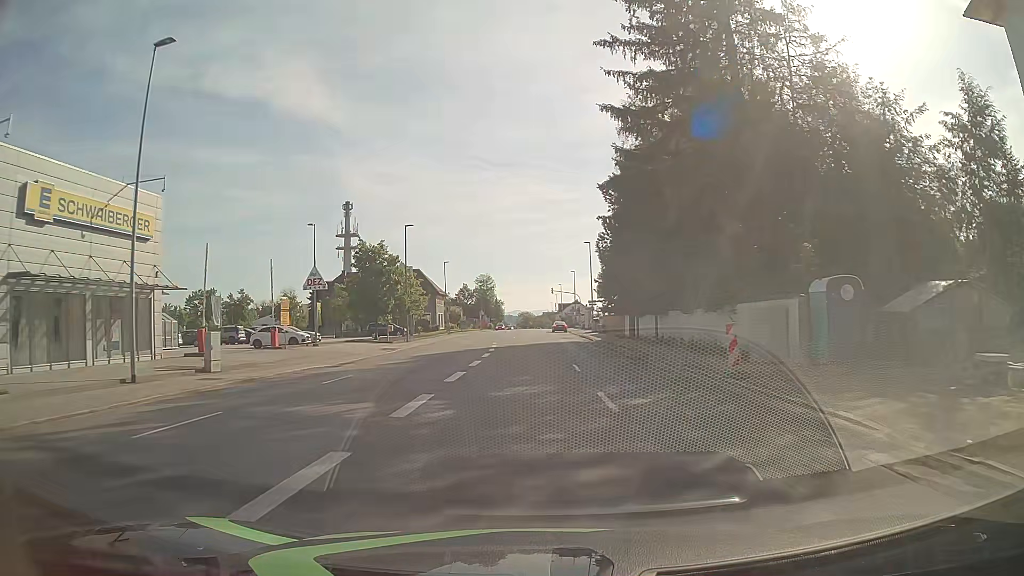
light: Day
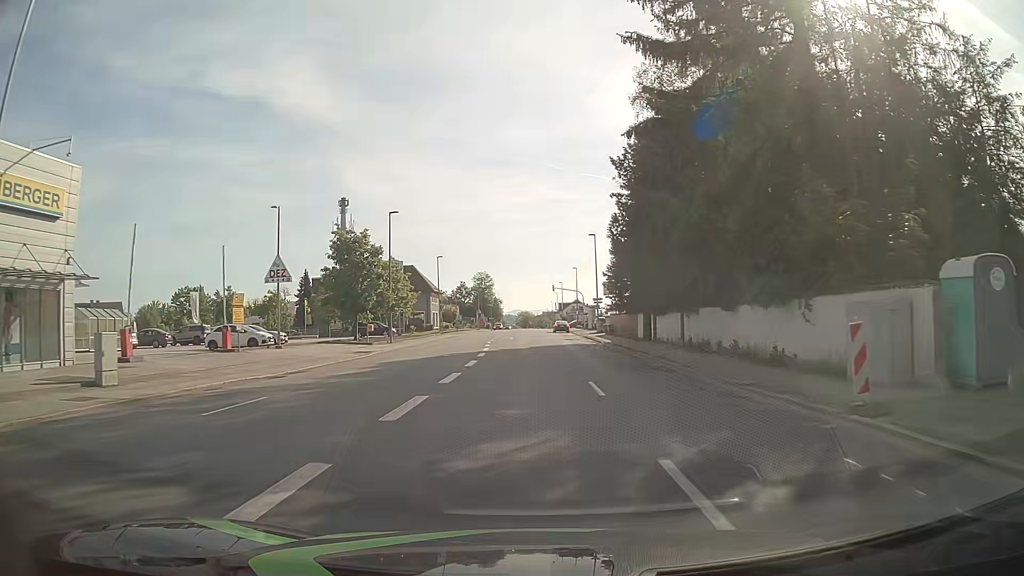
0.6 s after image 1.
(0.0, +6.6) m; 0°
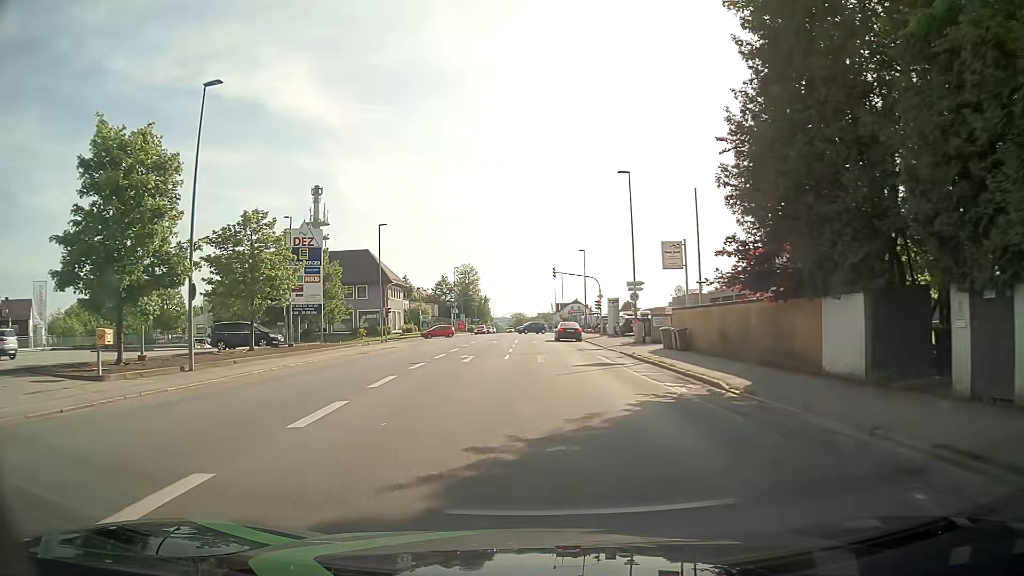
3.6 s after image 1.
(+0.4, +30.6) m; +1°
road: tertiary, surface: asphalt
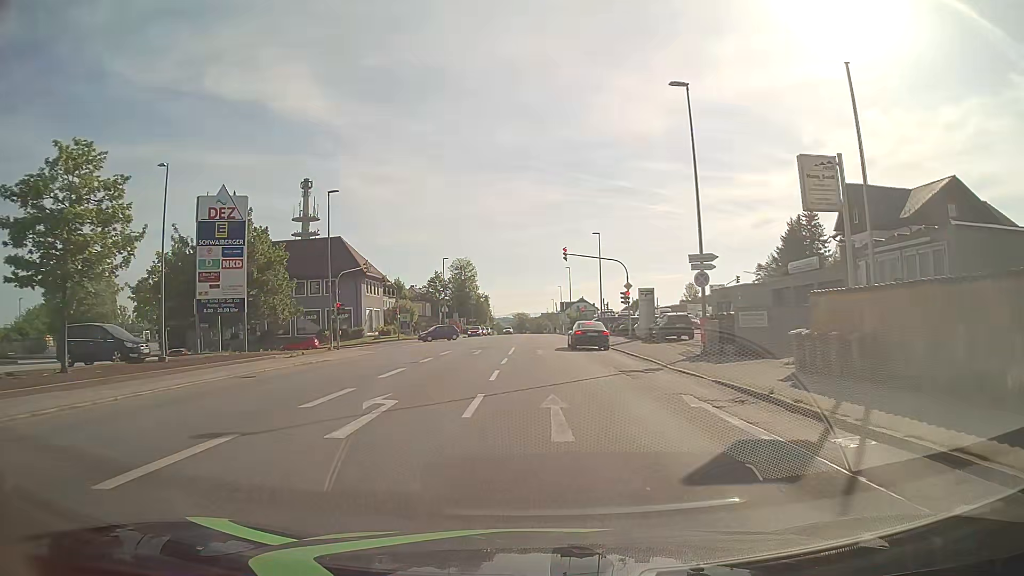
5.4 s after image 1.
(-0.3, +15.6) m; -1°
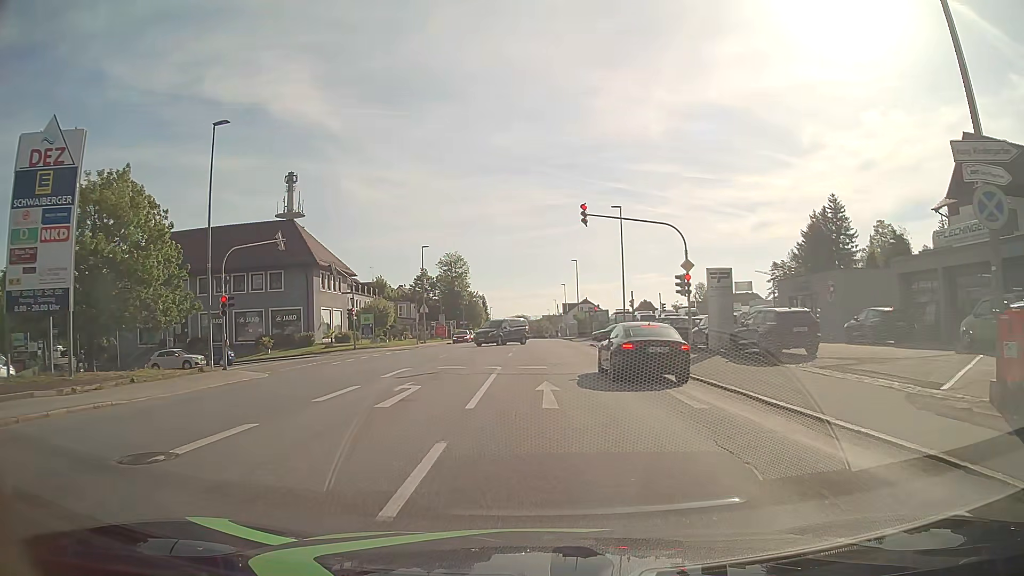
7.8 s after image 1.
(0.0, +16.7) m; 0°
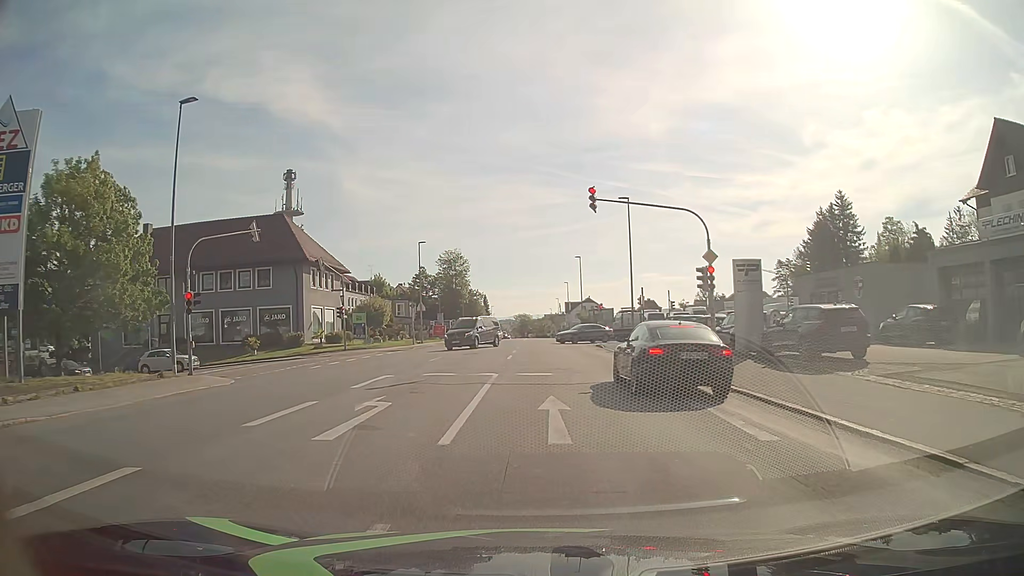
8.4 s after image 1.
(0.0, +3.1) m; -1°
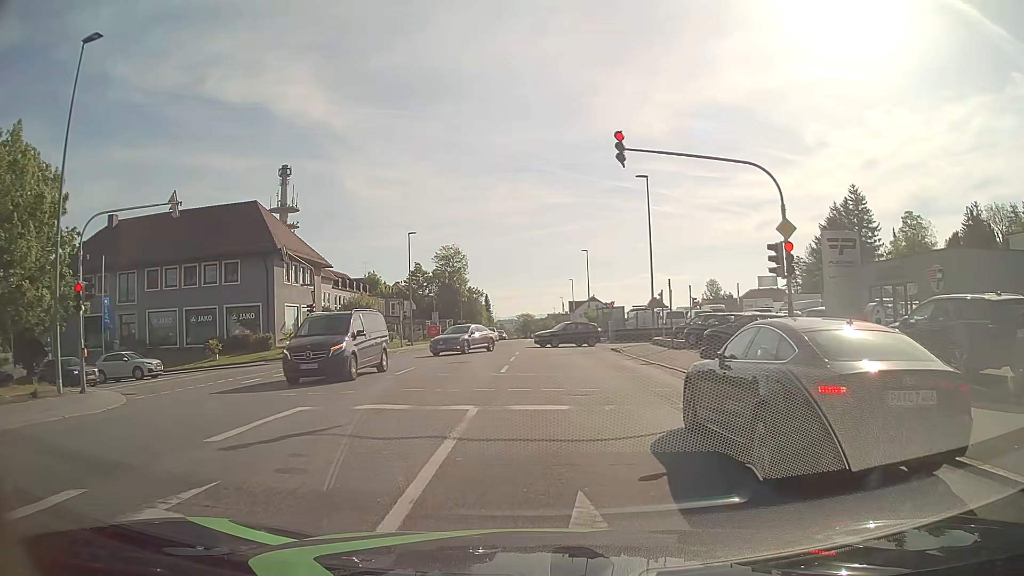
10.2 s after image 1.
(0.0, +6.9) m; 0°
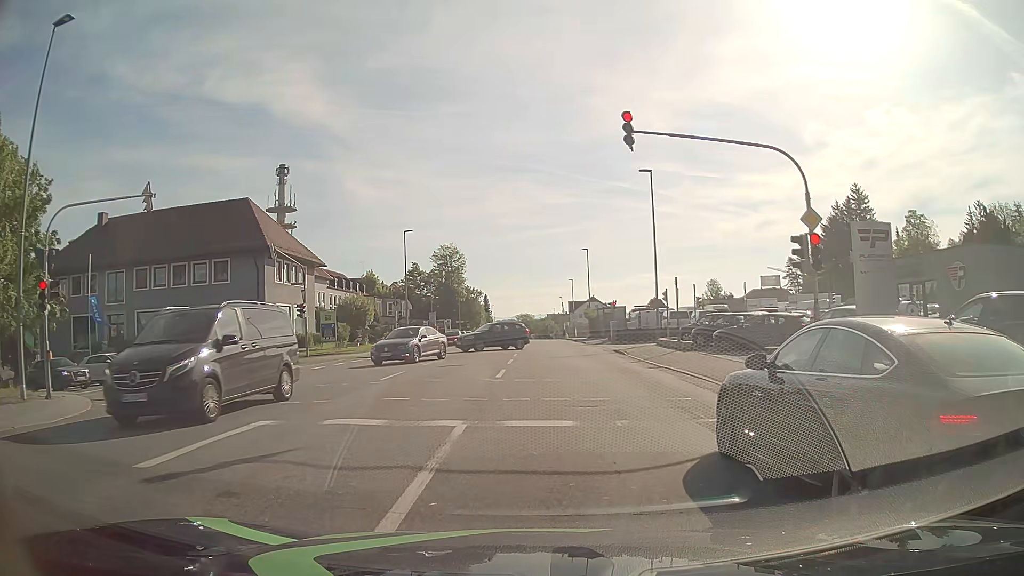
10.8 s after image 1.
(0.0, +1.6) m; 0°
(0, +10) (0, +20) (0, +30) (-1, +40) (-1, +50) (-1, +60) (-1, +70) (-1, +80) (-1, +90) (-2, +100) m
